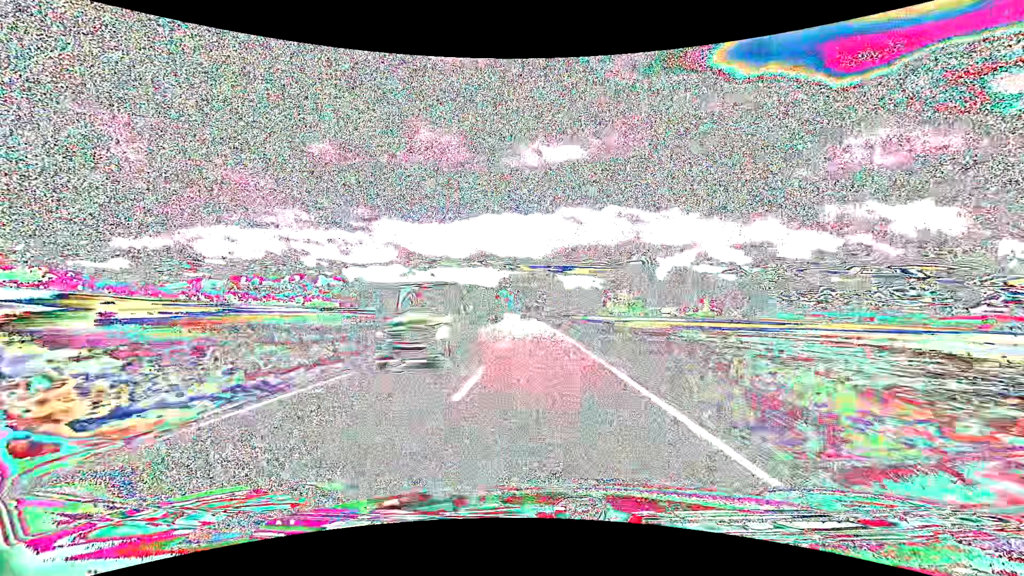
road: tertiary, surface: asphalt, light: Day
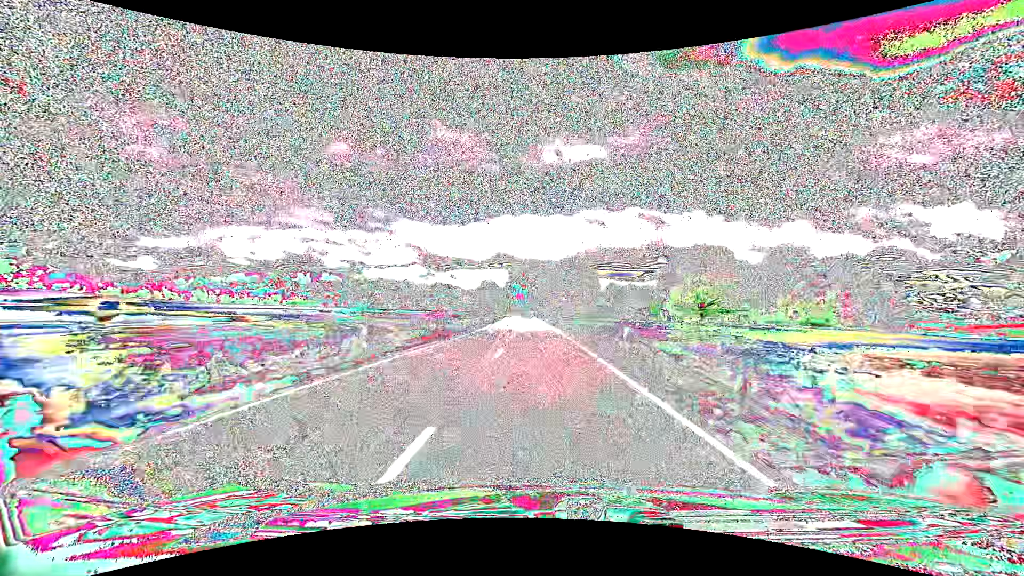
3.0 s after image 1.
(-1.7, +80.5) m; -2°
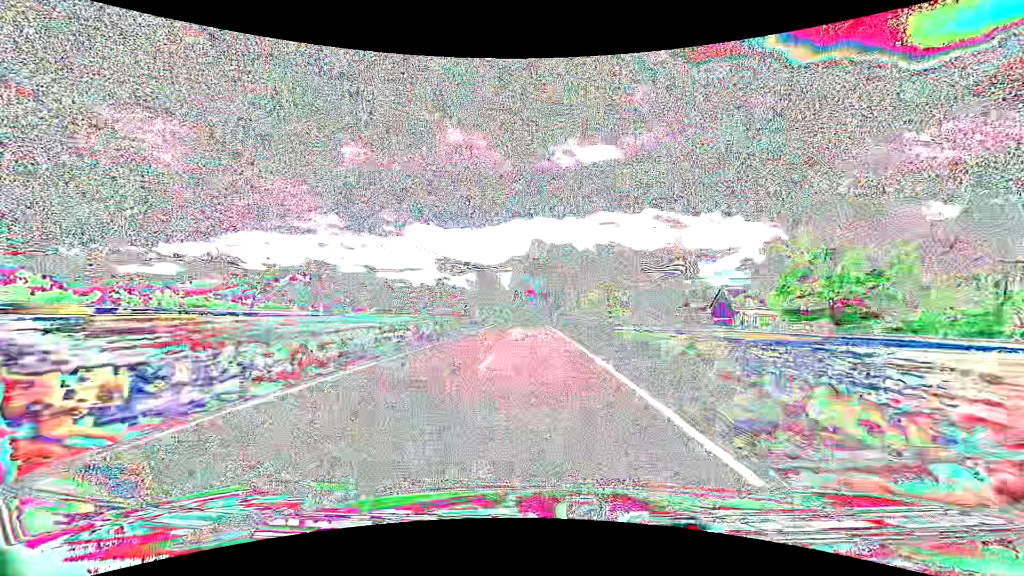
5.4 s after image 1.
(-0.8, +64.4) m; -2°
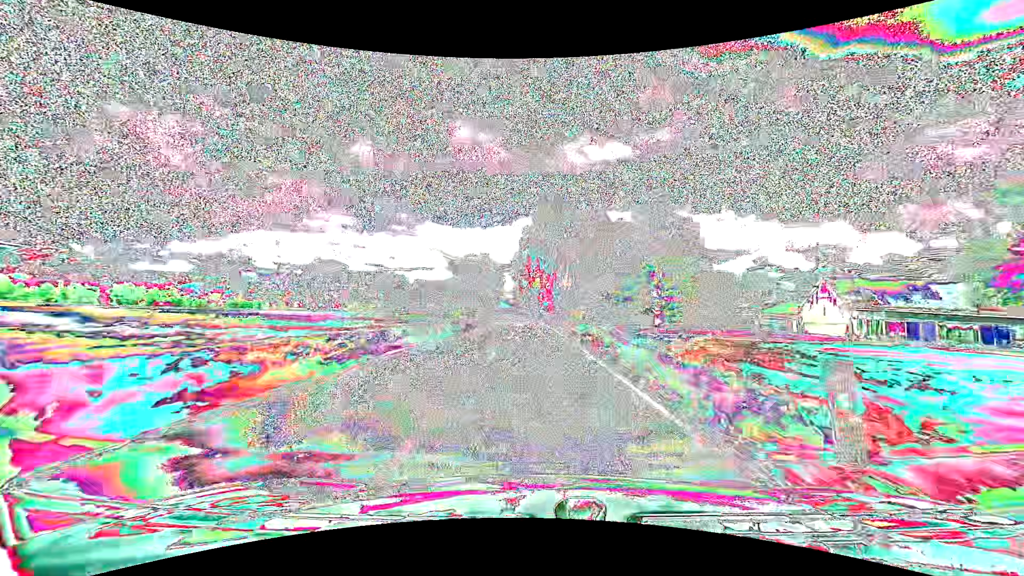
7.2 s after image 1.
(-0.6, +48.1) m; -1°
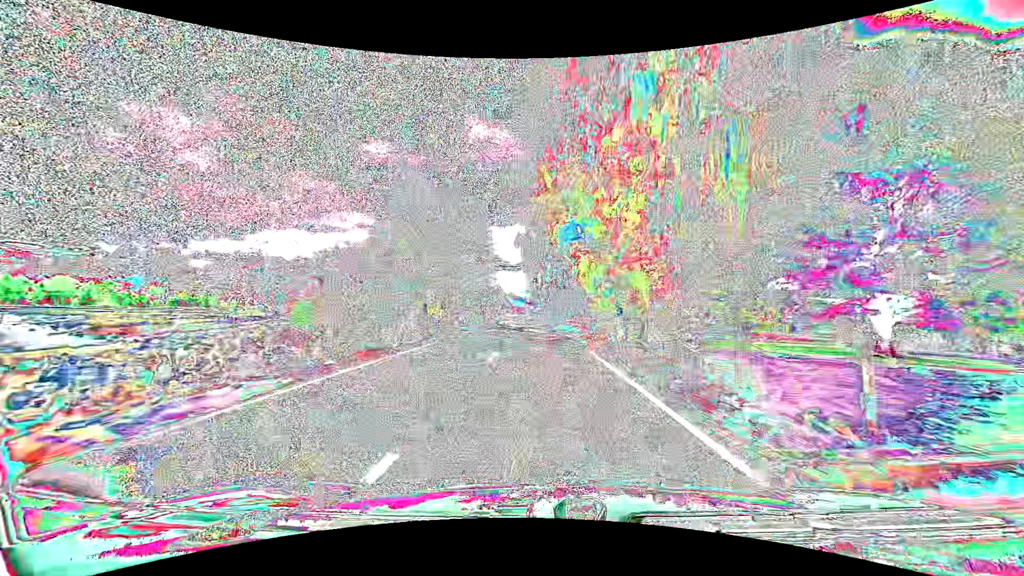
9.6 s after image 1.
(-1.2, +63.0) m; -2°
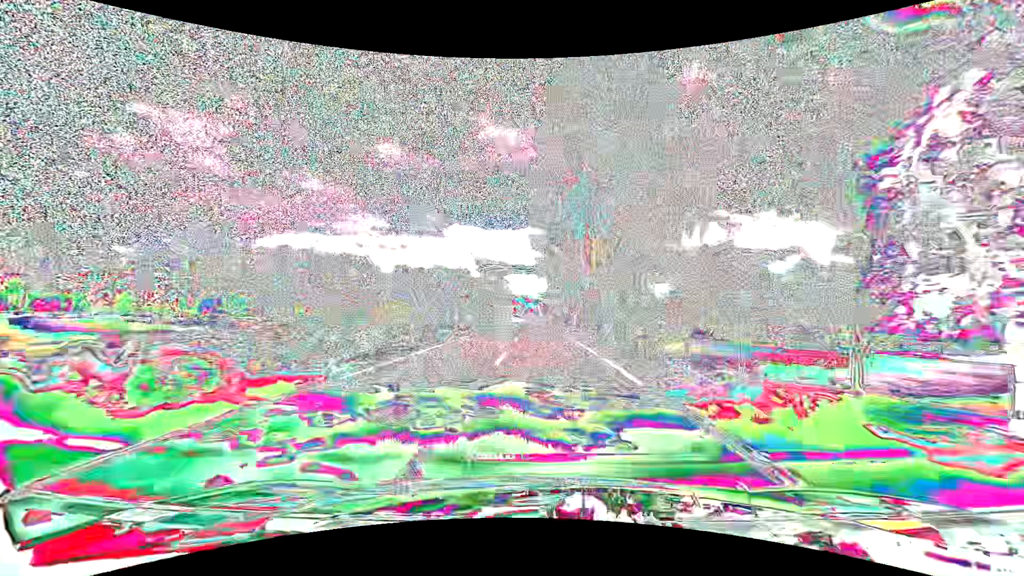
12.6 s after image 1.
(-1.1, +74.4) m; -2°
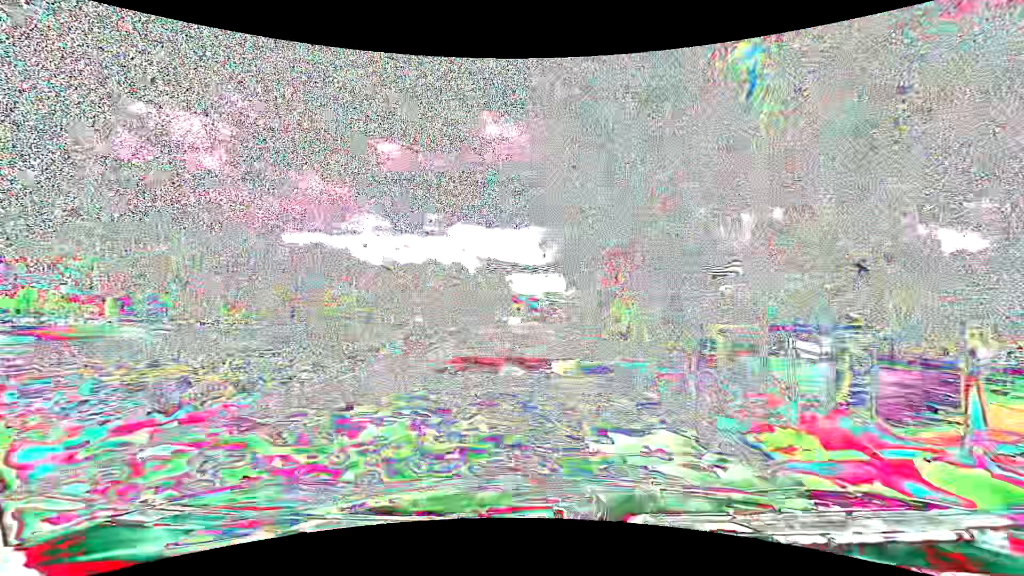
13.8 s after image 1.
(0.0, +29.5) m; 0°
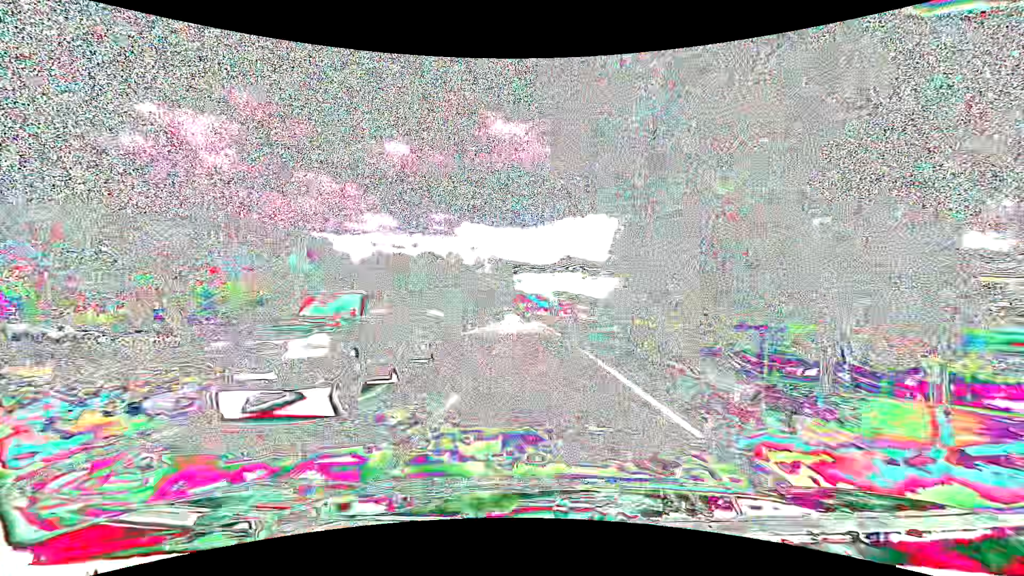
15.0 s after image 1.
(-0.3, +29.5) m; -1°
(0, +10) (0, +20) (0, +30) (-1, +40) (-1, +50) (-1, +60) (-2, +70) (-2, +80) (-3, +90) (-3, +100) m
